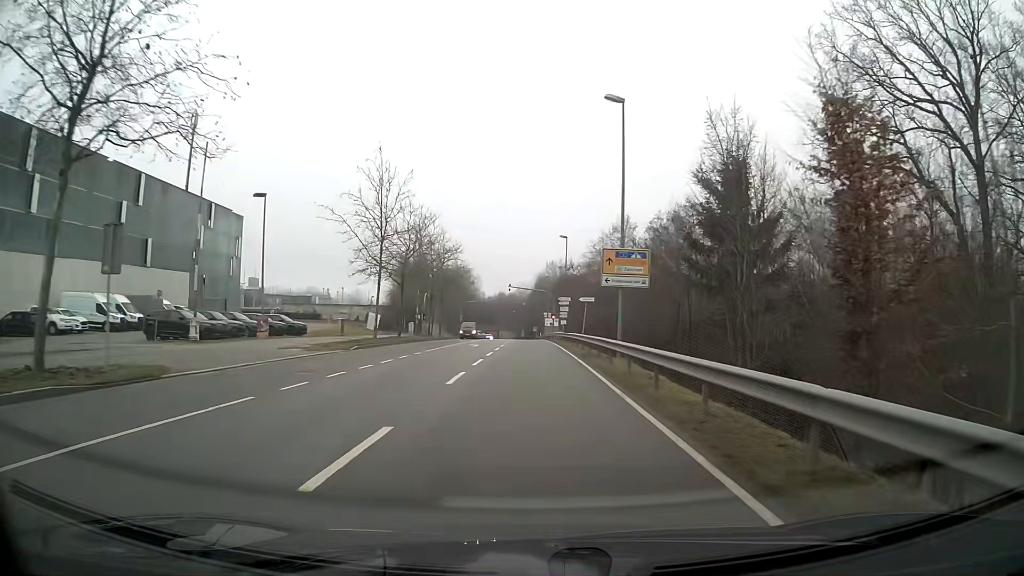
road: secondary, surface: asphalt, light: Day
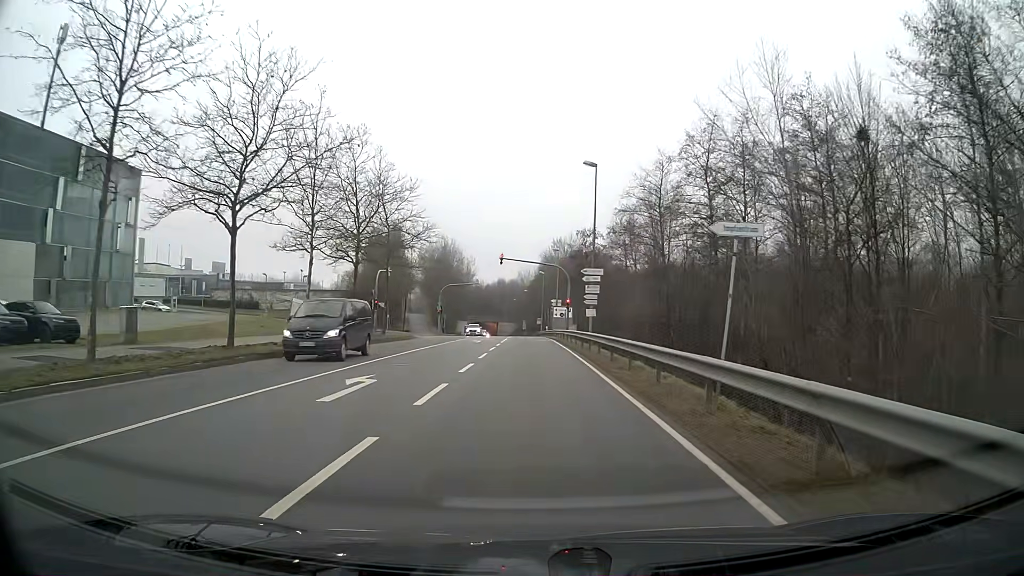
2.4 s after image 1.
(-0.1, +27.7) m; 0°
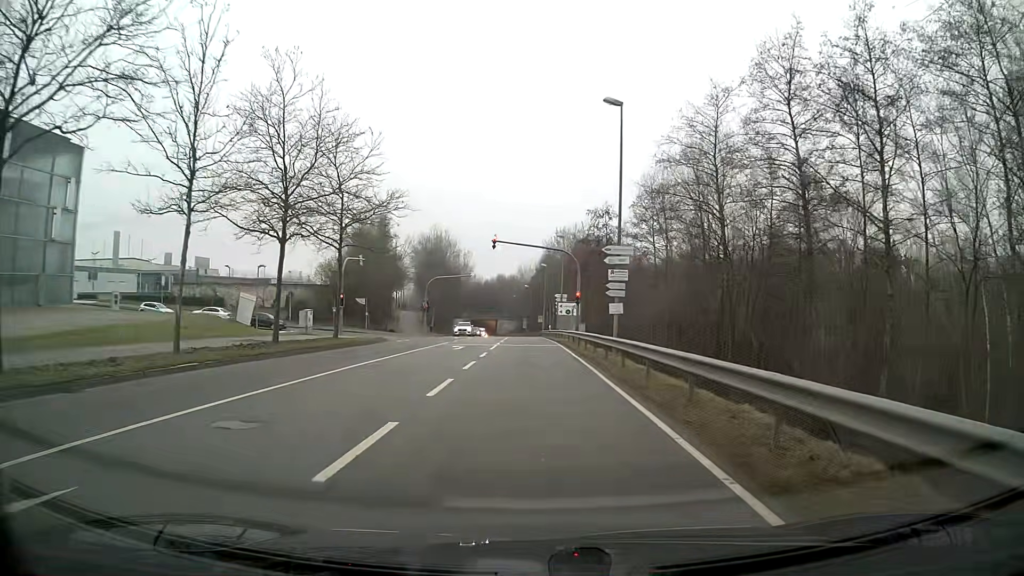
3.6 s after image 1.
(0.0, +10.7) m; 0°
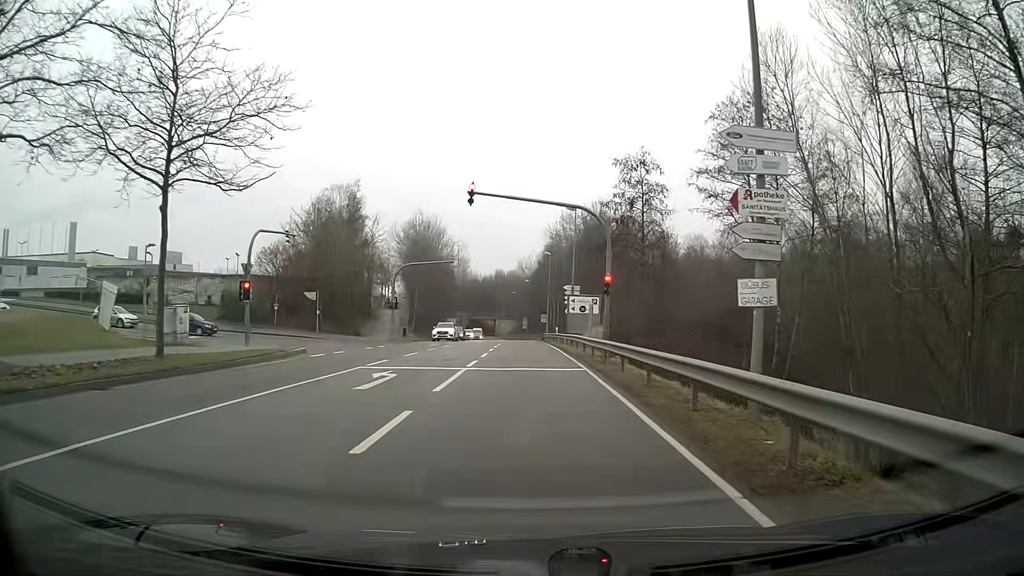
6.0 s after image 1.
(-0.1, +16.4) m; -1°
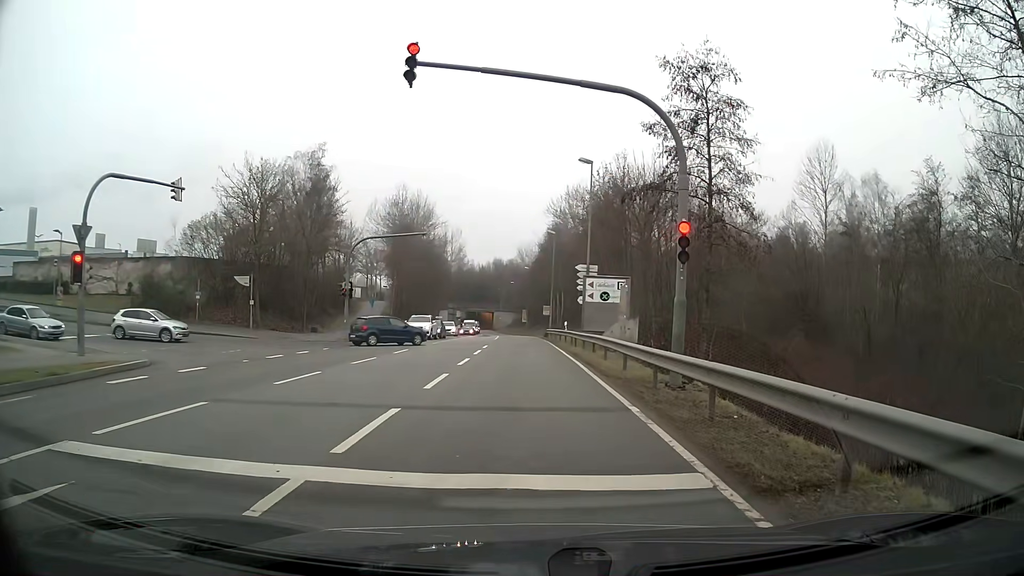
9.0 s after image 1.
(+0.2, +13.0) m; +1°
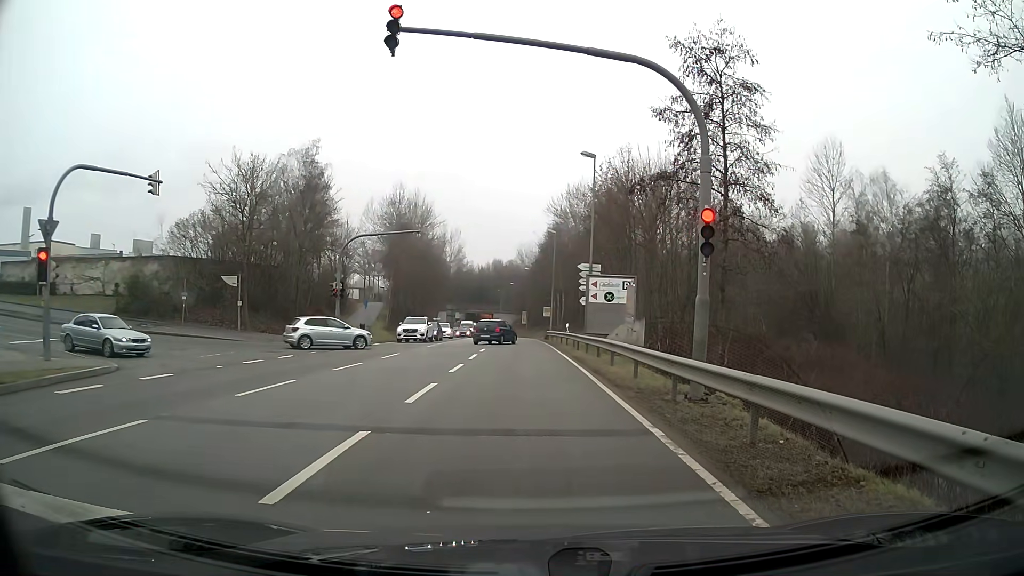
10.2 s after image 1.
(0.0, +1.6) m; 0°
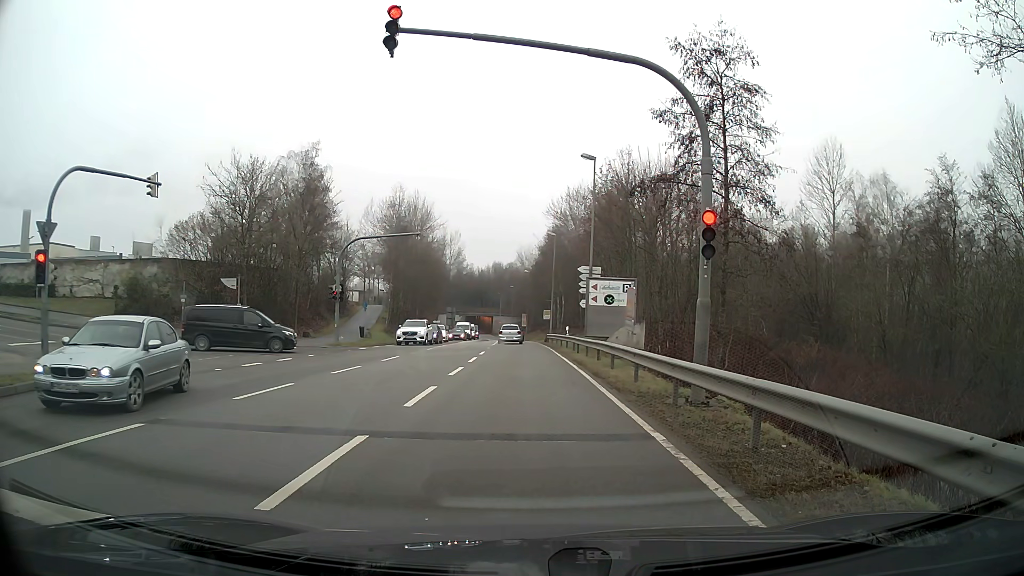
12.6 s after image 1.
(0.0, +0.2) m; 0°
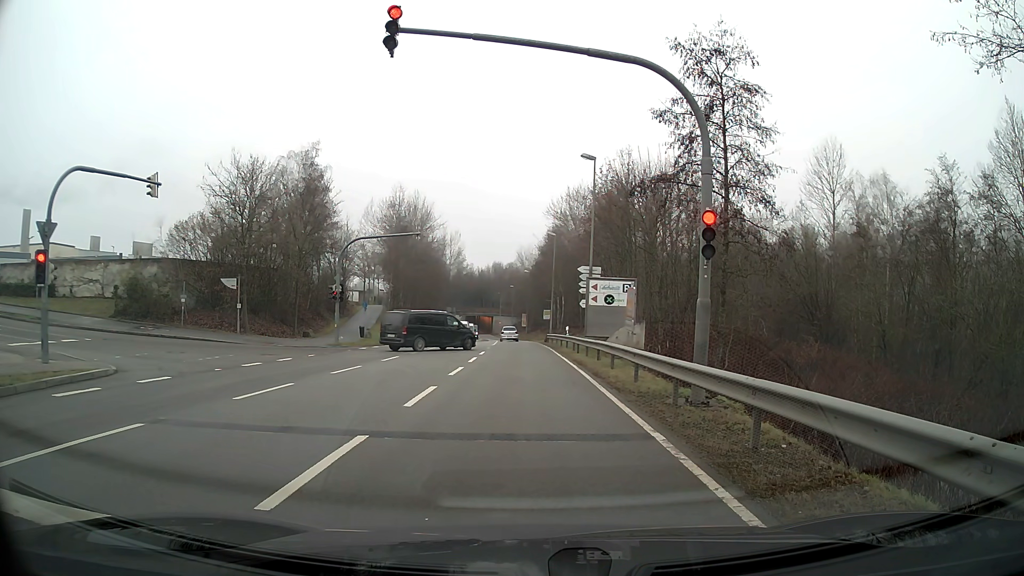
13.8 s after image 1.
(0.0, 0.0) m; 0°
(0, +10) (0, +20) (-1, +30) (-1, +40) (-1, +50) (-2, +60) (-2, +70) (-3, +80) (-4, +90) (-5, +100) m
